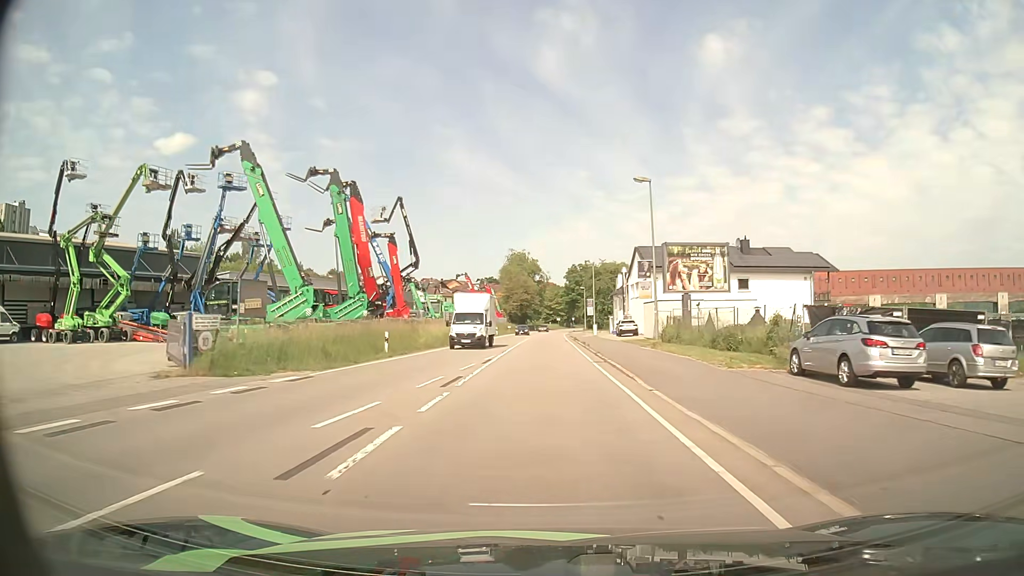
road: primary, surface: asphalt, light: Day
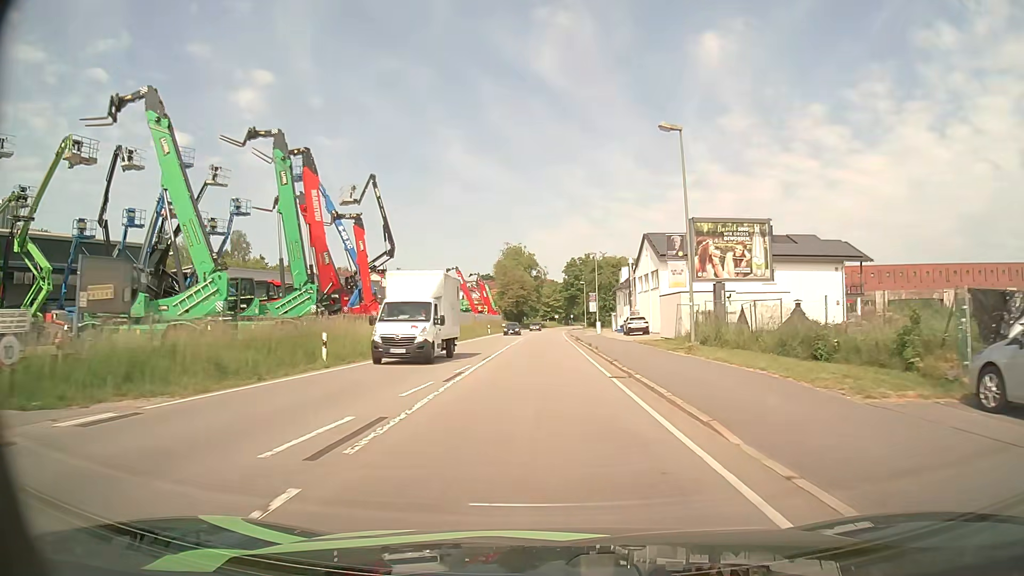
(0.0, +8.2) m; 0°
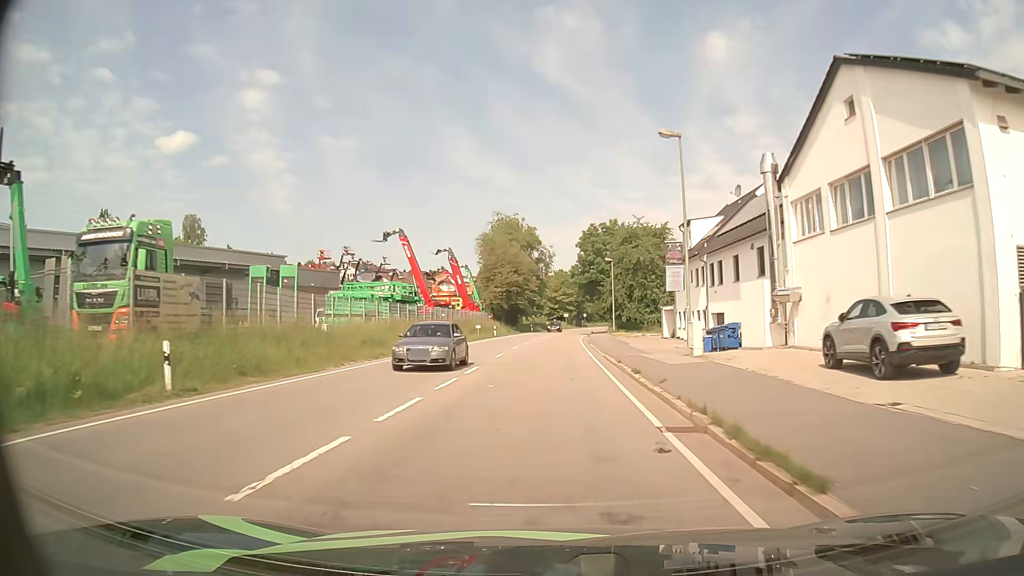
(+0.1, +42.4) m; -1°
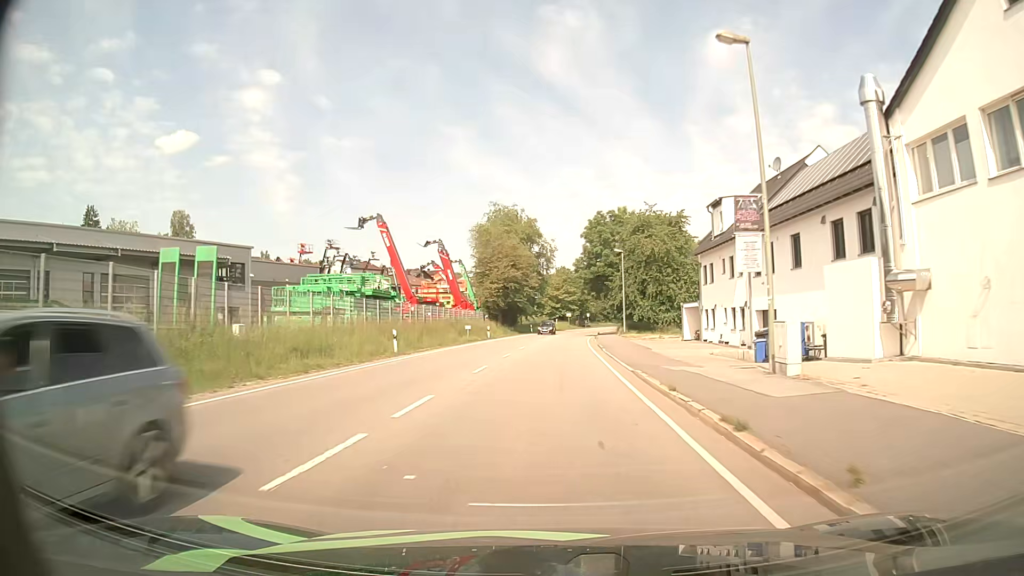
(0.0, +8.8) m; 0°
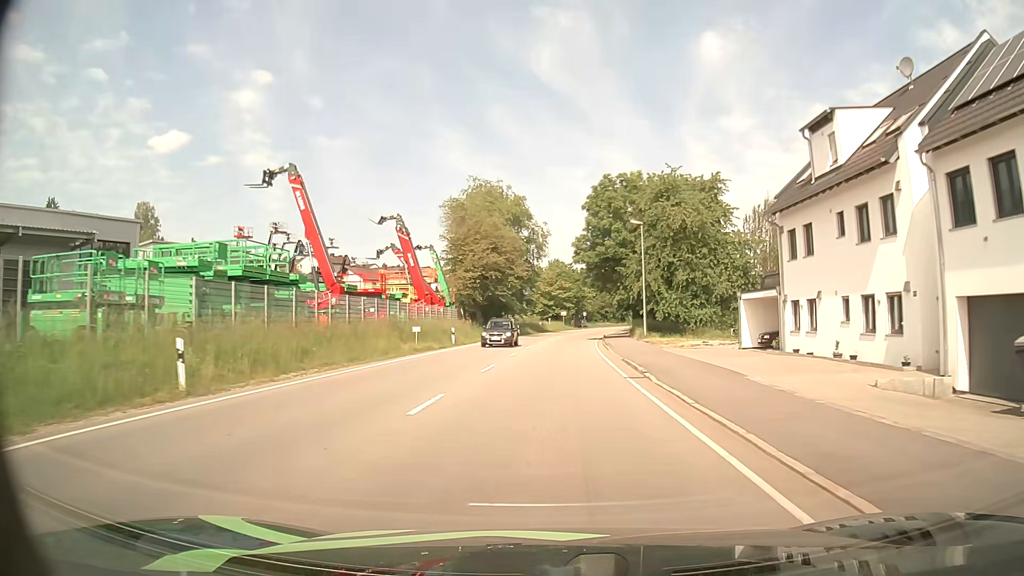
(0.0, +17.8) m; 0°
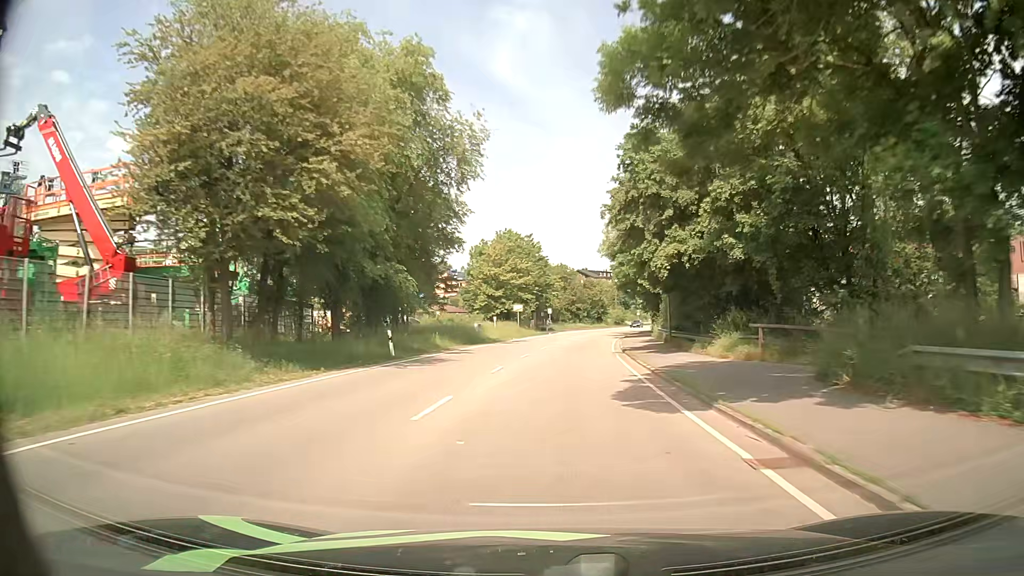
(+1.2, +45.9) m; +3°
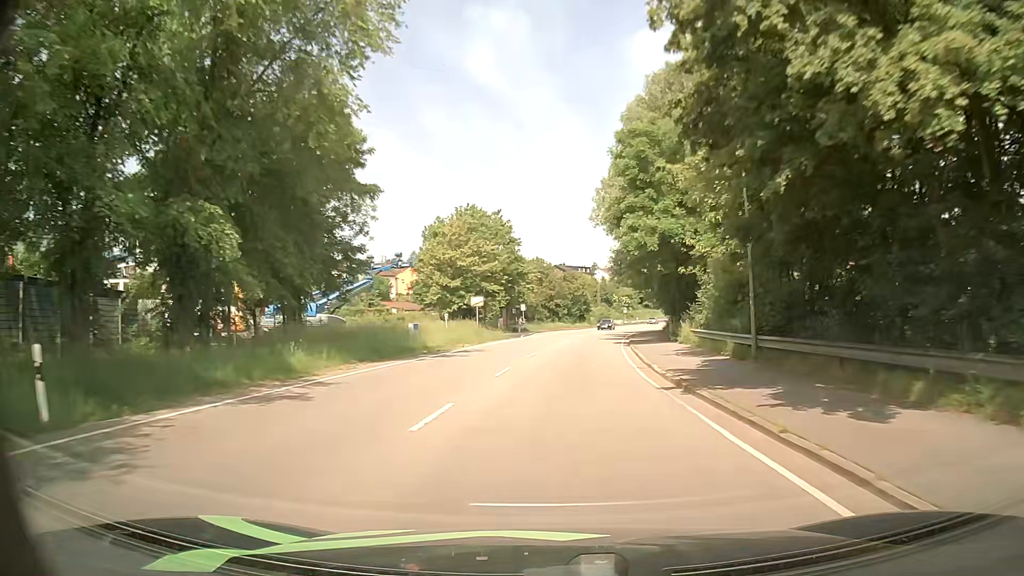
(+0.3, +19.0) m; +3°
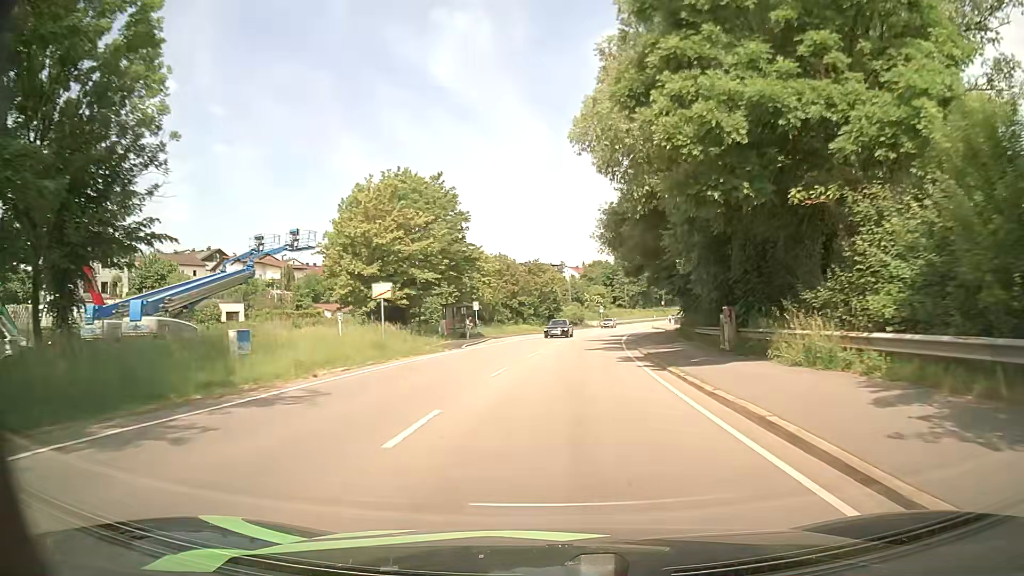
(+0.3, +19.3) m; +2°
(0, +10) (+1, +20) (+1, +30) (+3, +40) (+4, +50) (+5, +60) (+7, +70) (+9, +79) (+11, +89) (+13, +99) m
